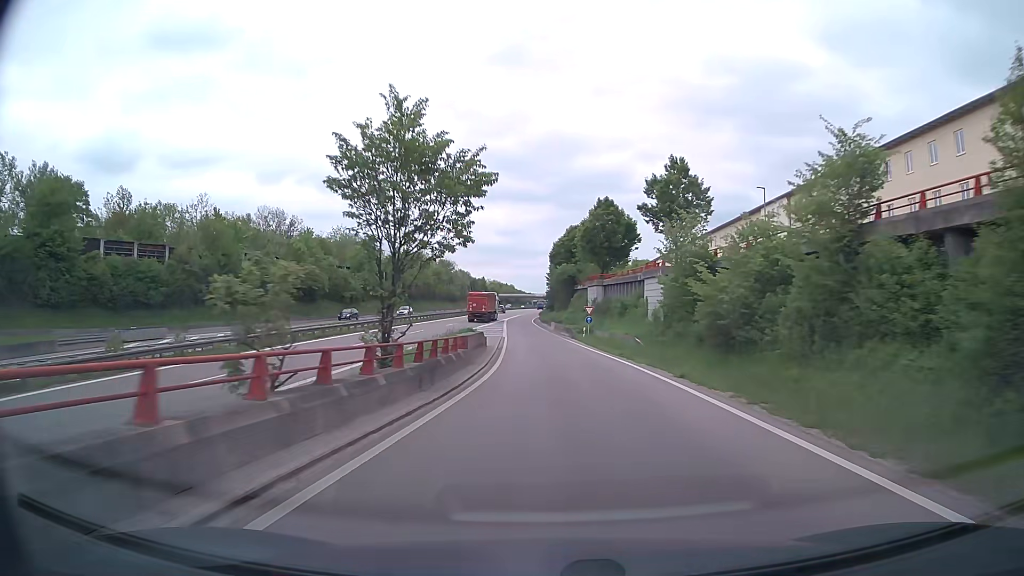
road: trunk_link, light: Day
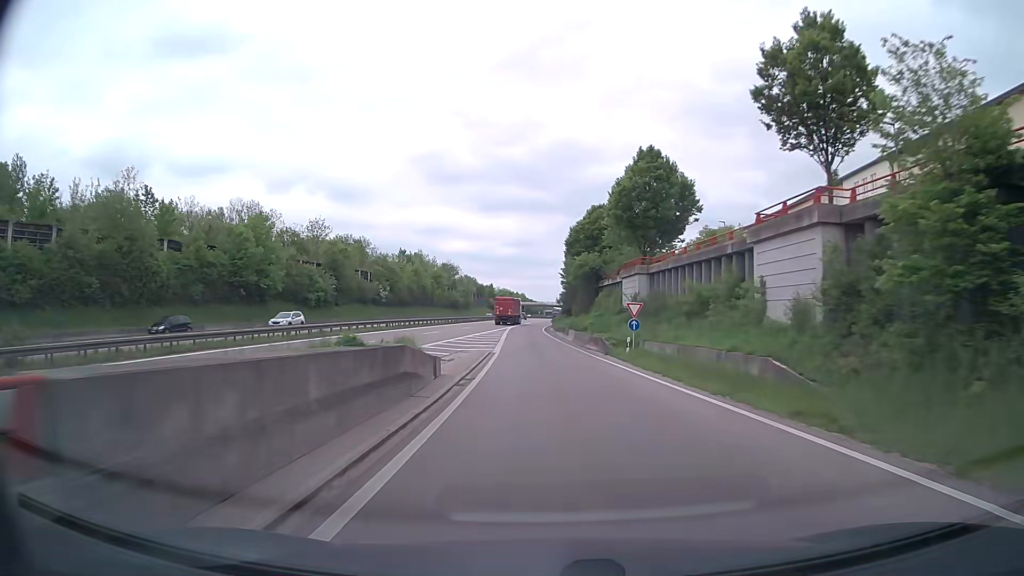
(-0.2, +21.7) m; -1°
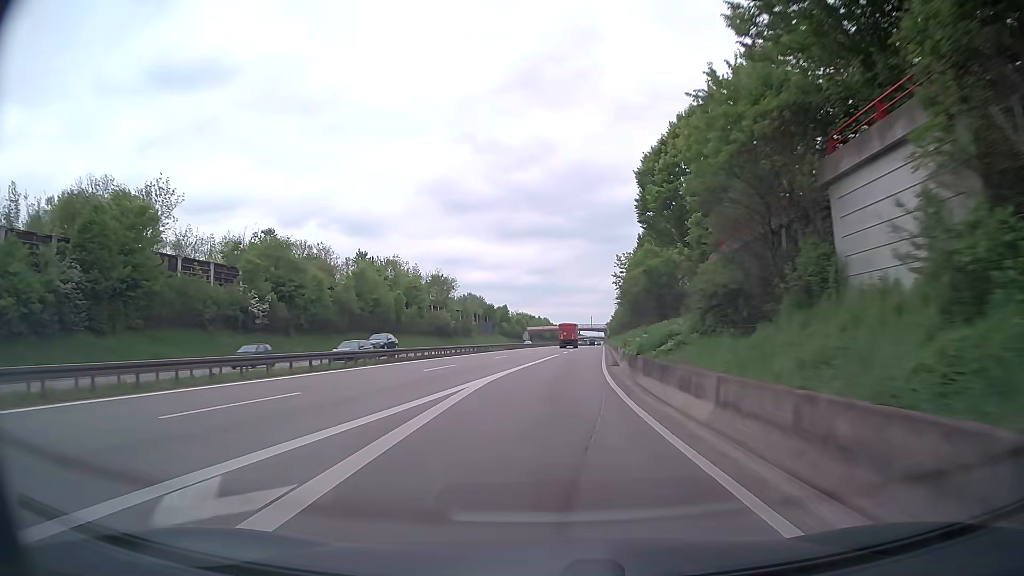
(-1.8, +60.3) m; -3°
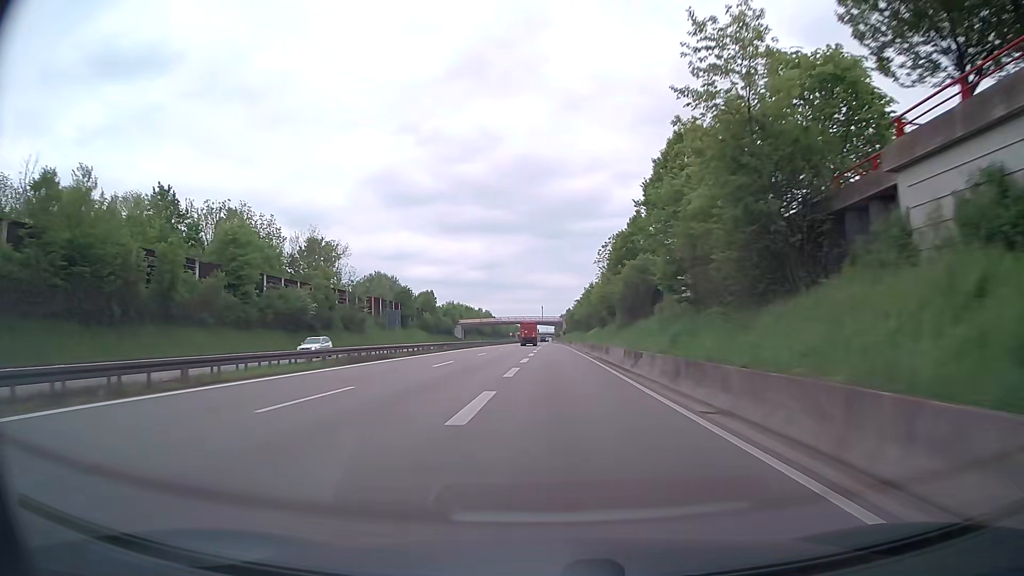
(+2.0, +53.5) m; +5°
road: trunk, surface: asphalt
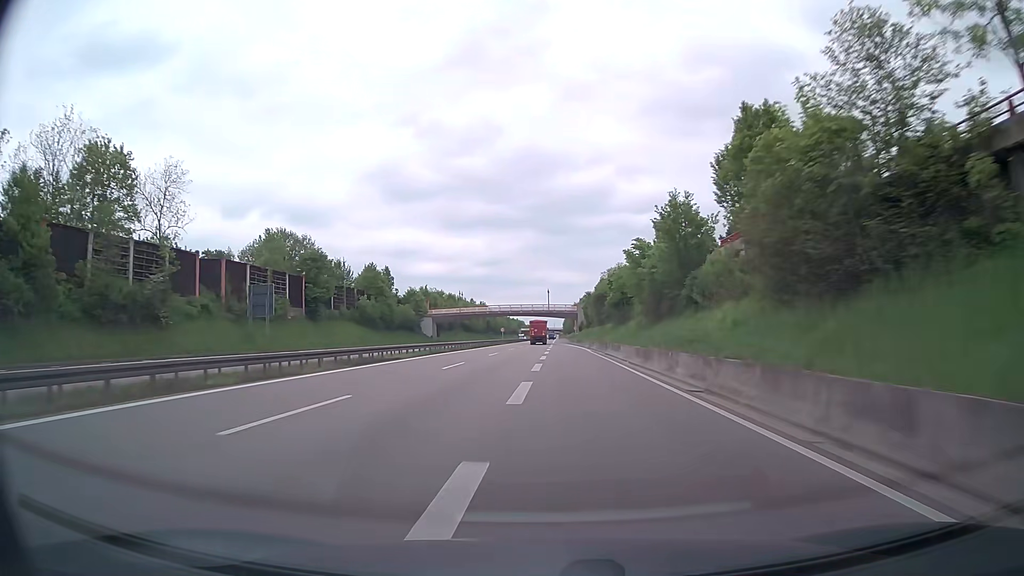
(-0.2, +57.4) m; -1°
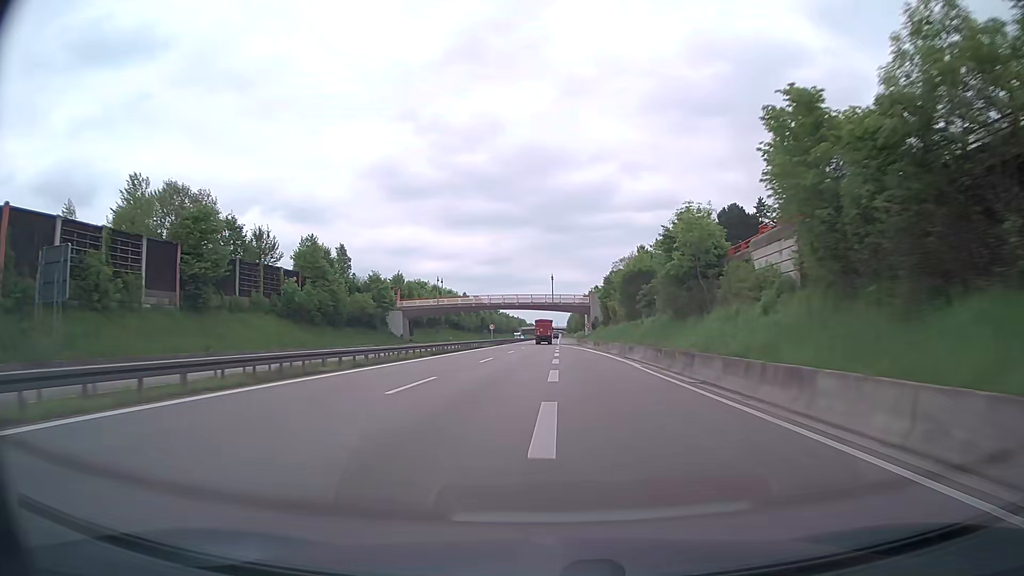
(-0.1, +29.7) m; 0°
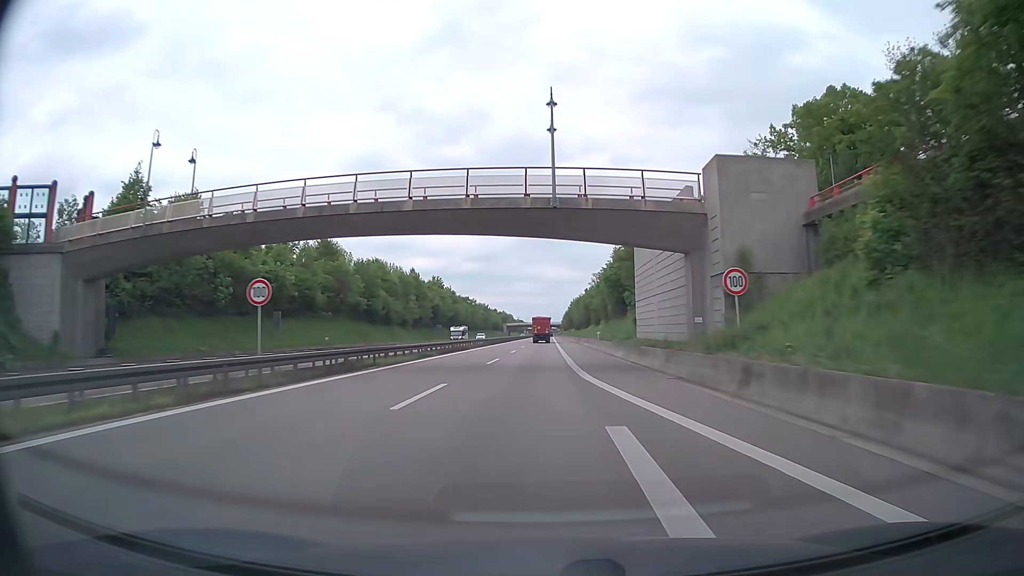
(+0.5, +76.0) m; +1°
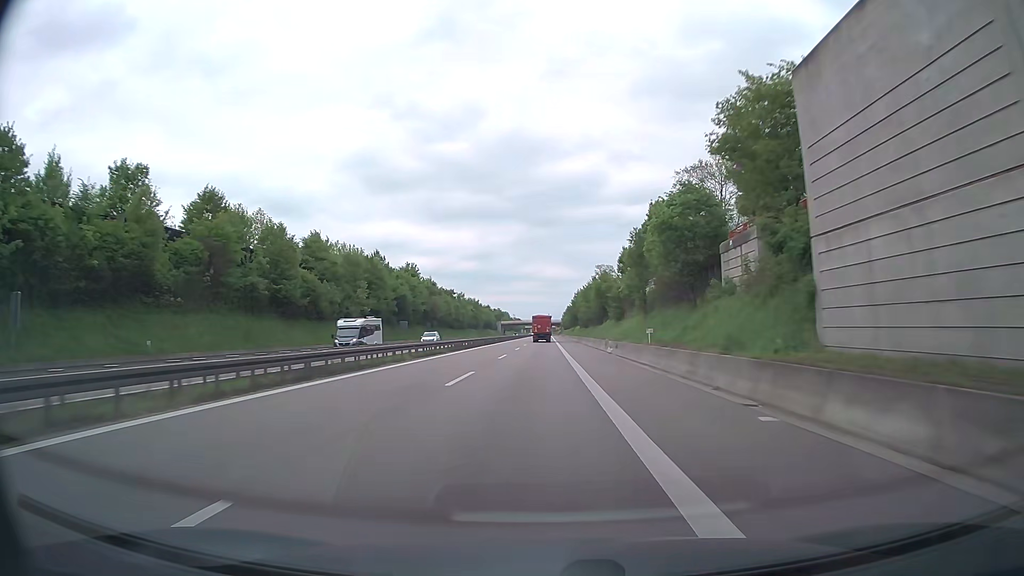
(0.0, +31.0) m; 0°
(0, +10) (0, +20) (0, +30) (0, +40) (0, +50) (0, +60) (0, +70) (0, +80) (0, +90) (0, +100) m
